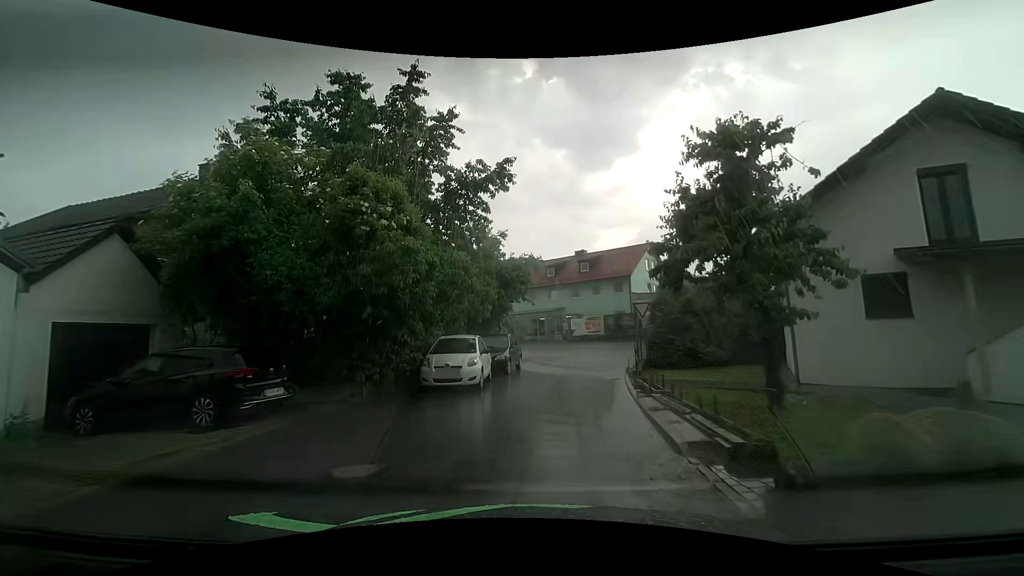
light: Day
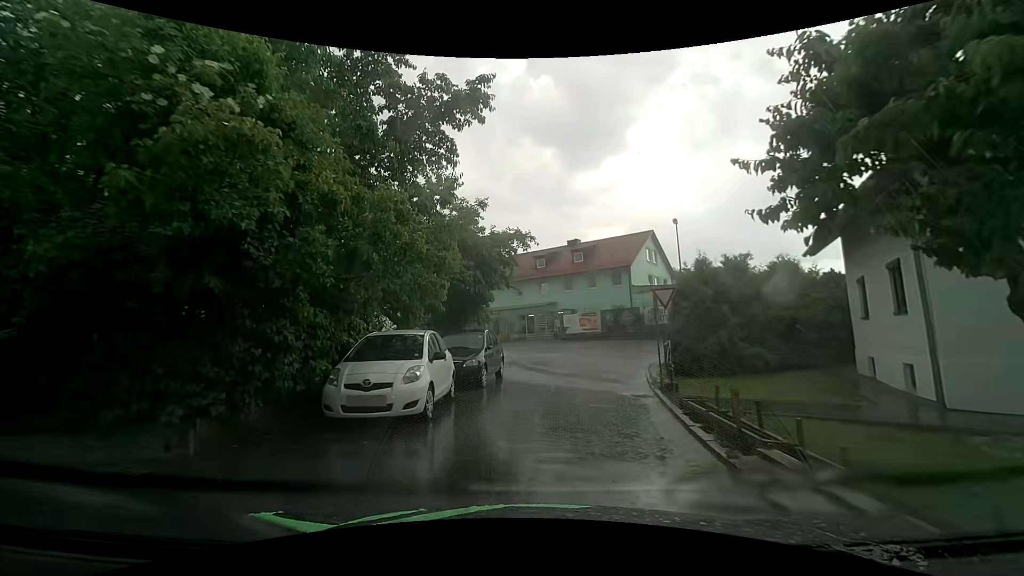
(+0.1, +5.6) m; +1°
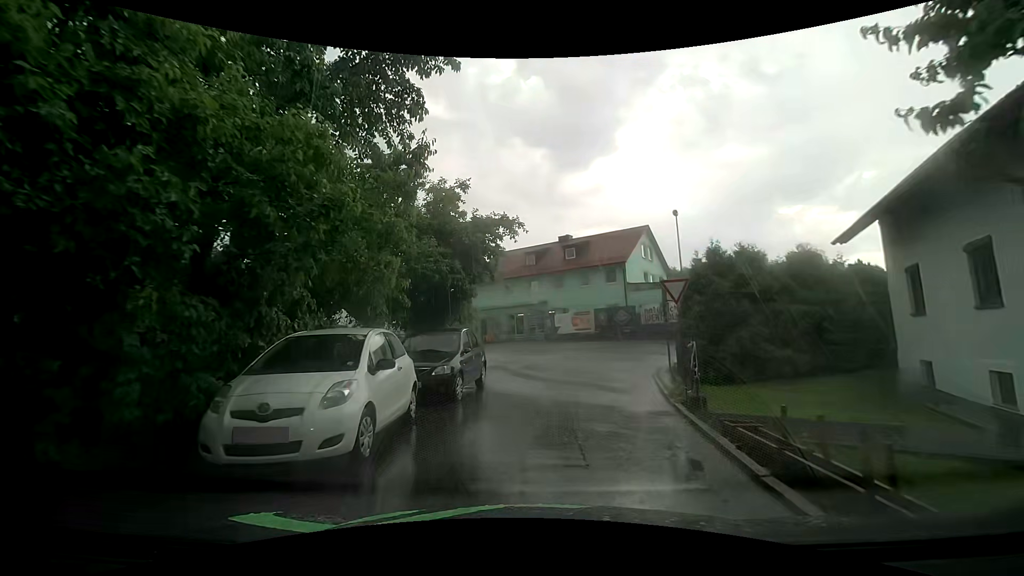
(0.0, +2.6) m; +2°
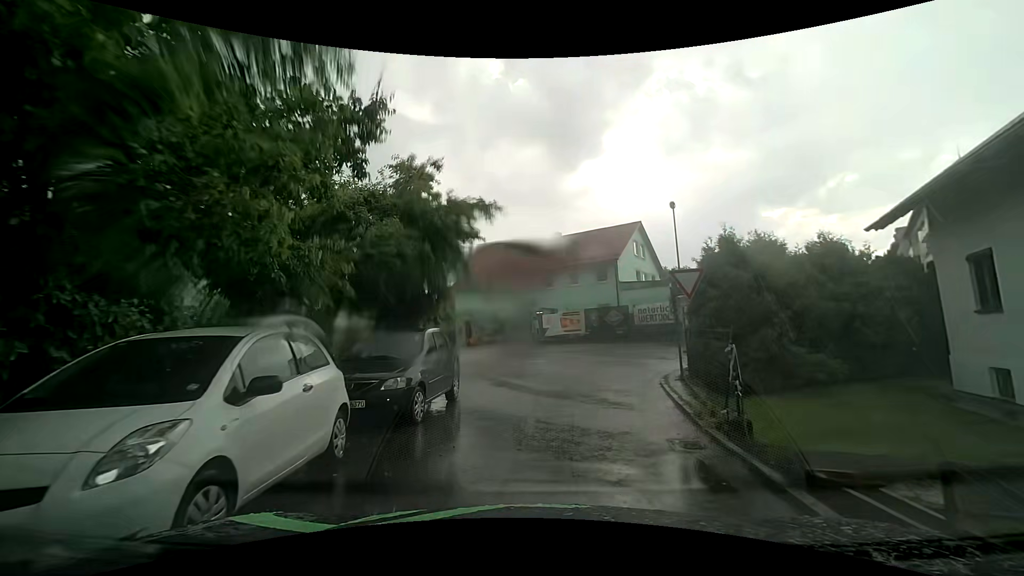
(0.0, +2.4) m; 0°
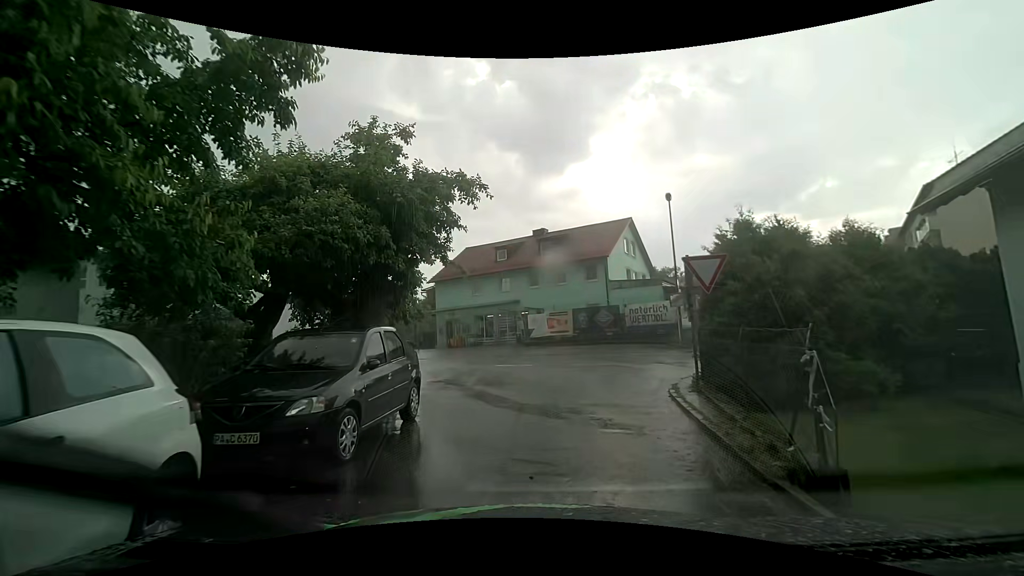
(0.0, +2.3) m; +3°
